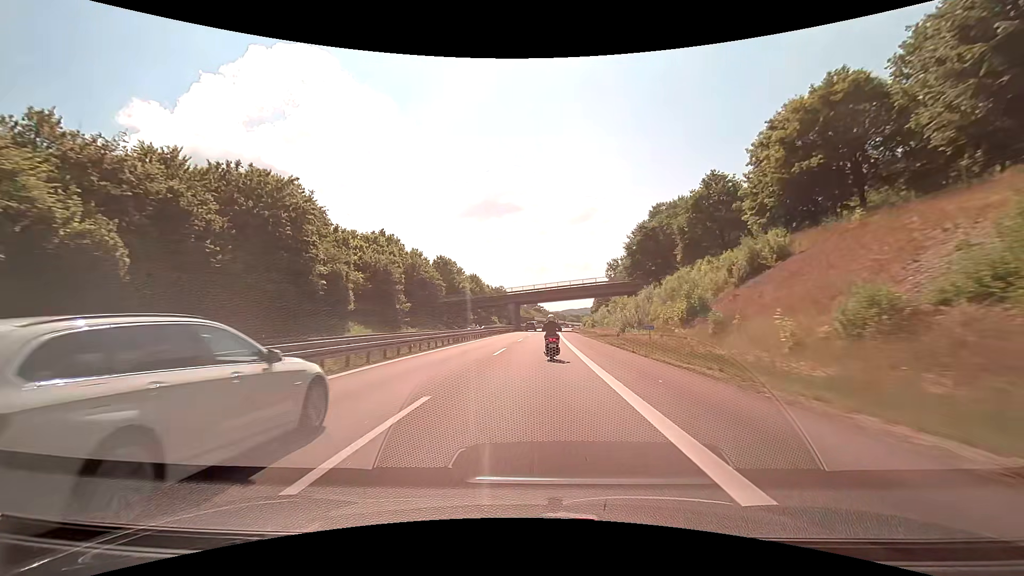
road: motorway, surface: asphalt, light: Day
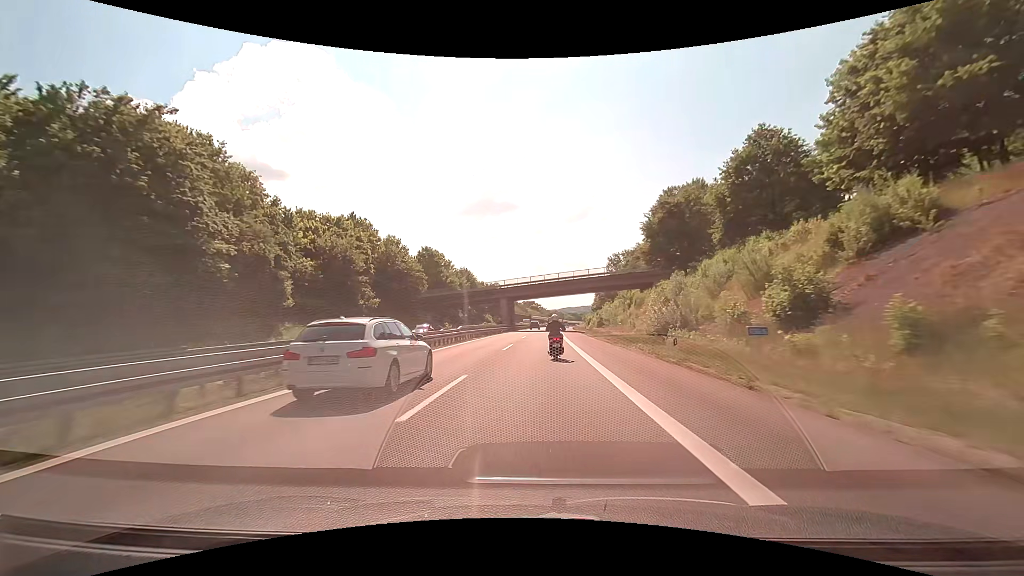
(0.0, +14.2) m; 0°
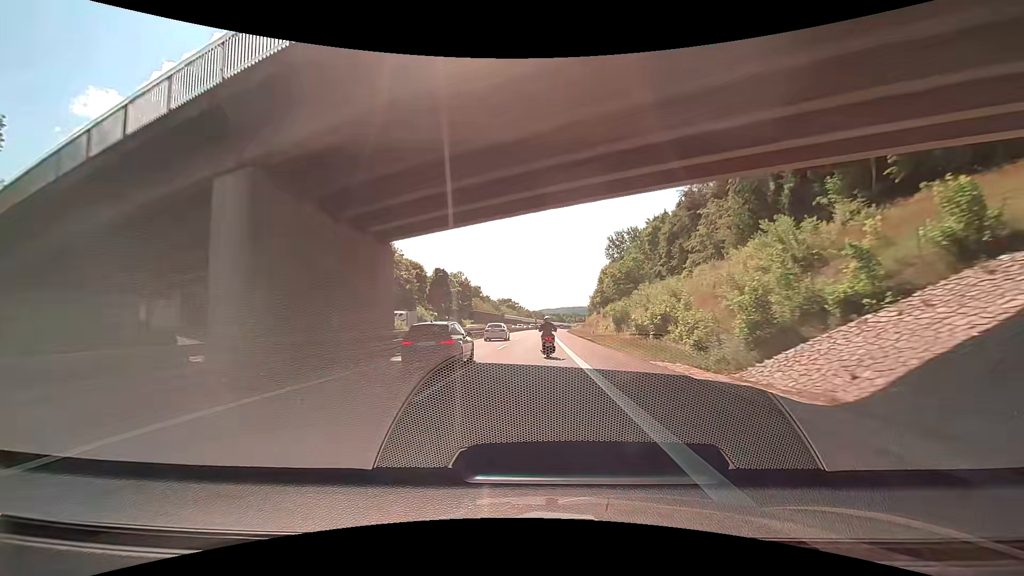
(+1.9, +70.3) m; +2°
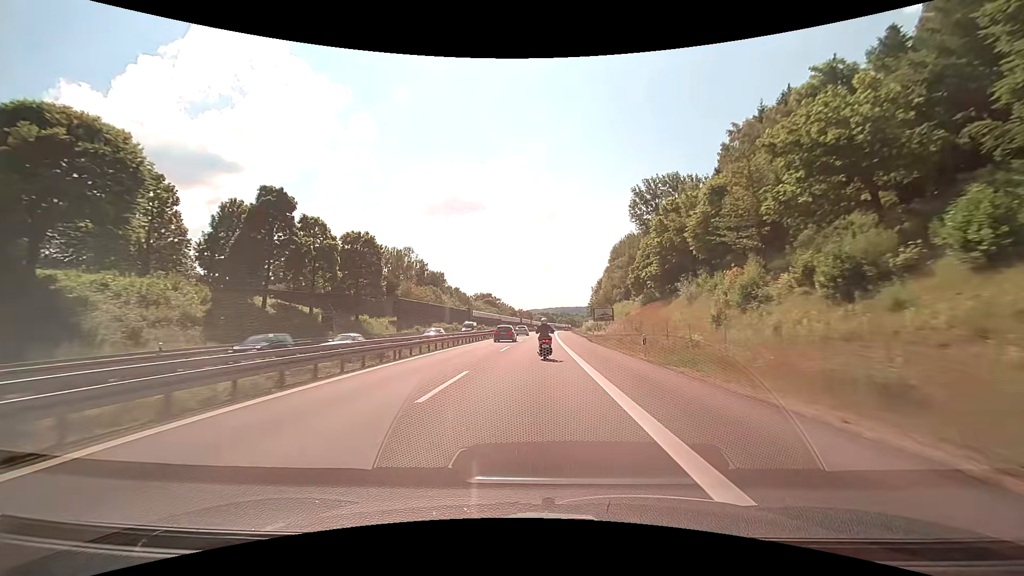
(+0.8, +72.3) m; +2°
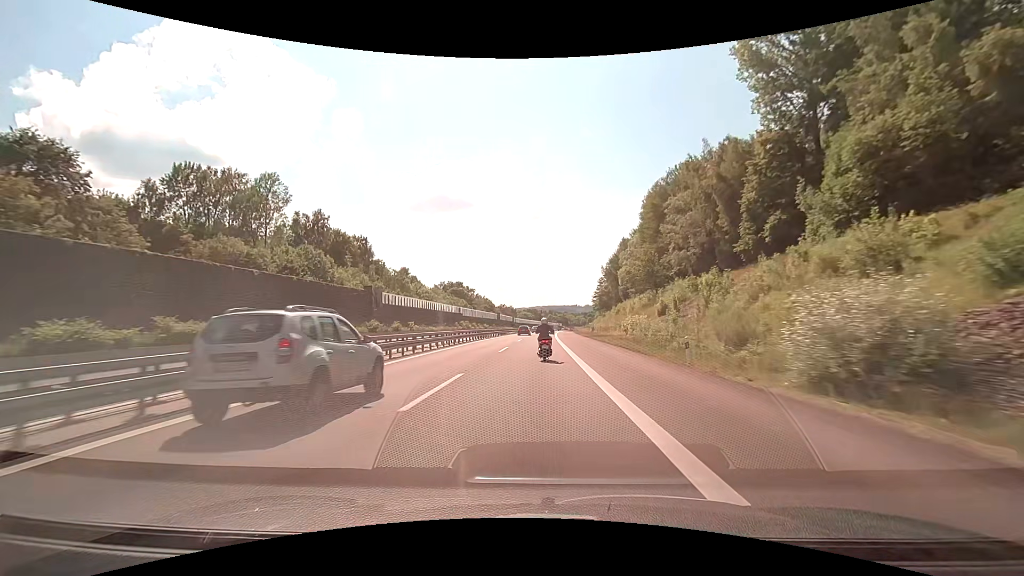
(+1.3, +73.1) m; +1°
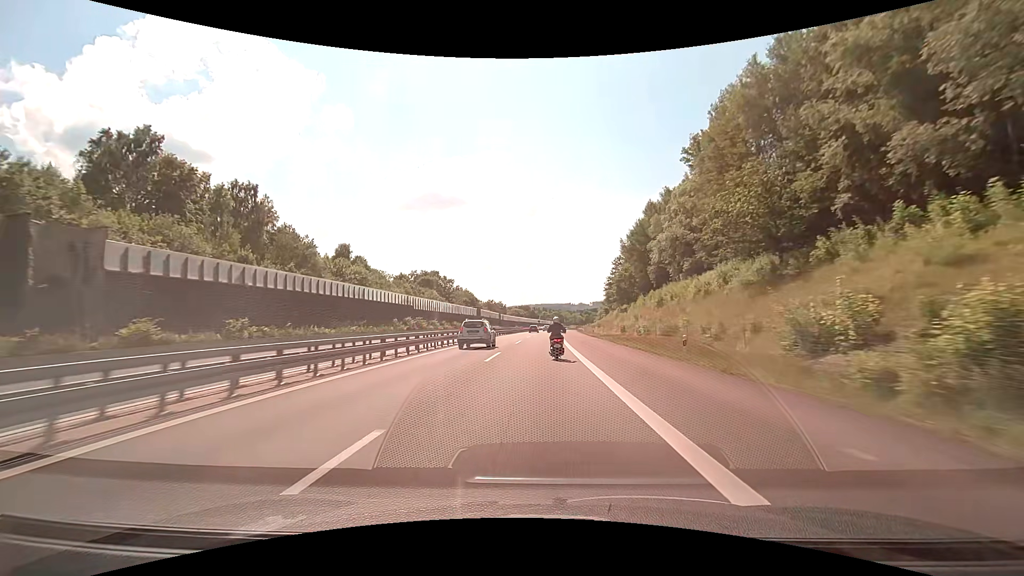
(+0.4, +43.6) m; +1°
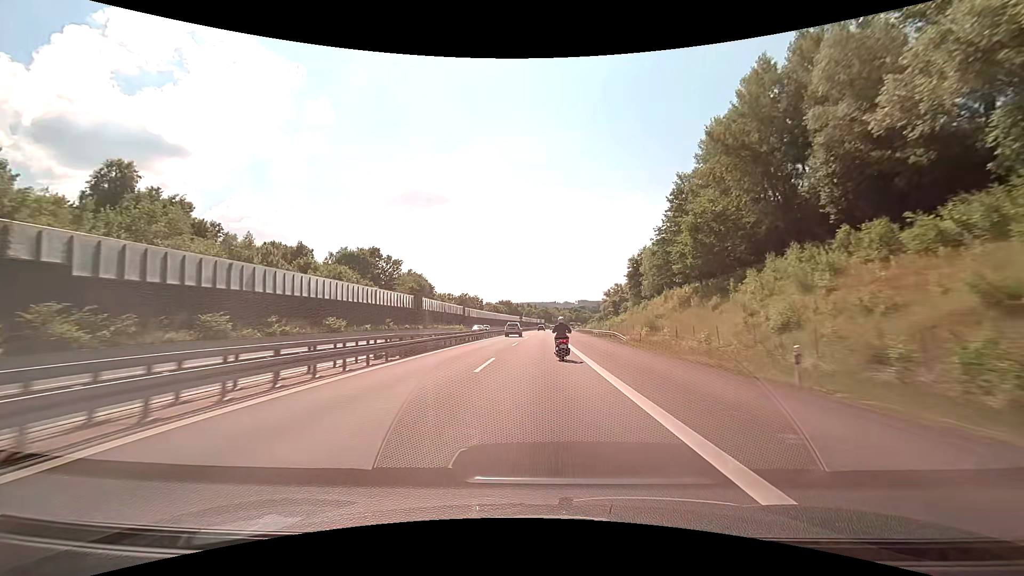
(+0.7, +58.5) m; +2°
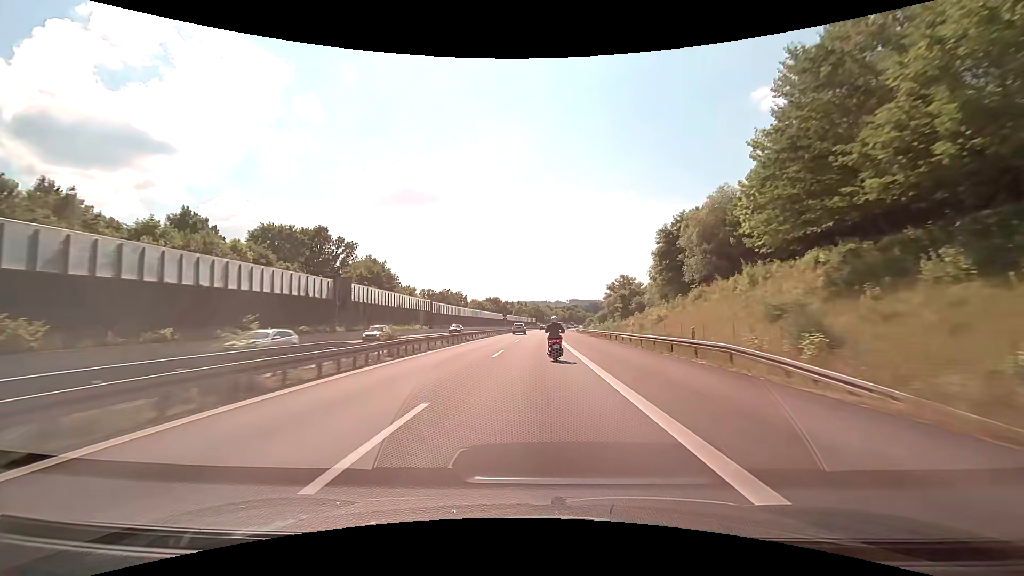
(+0.2, +29.8) m; +1°
(0, +10) (0, +20) (0, +30) (0, +40) (0, +50) (0, +60) (+1, +70) (+1, +80) (+1, +90) (+2, +100) m
